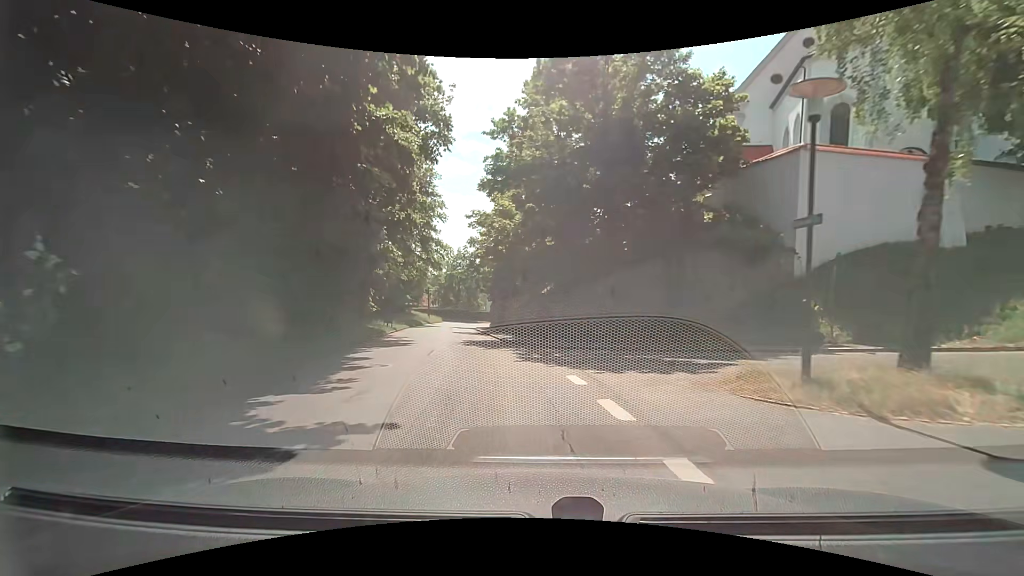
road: tertiary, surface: asphalt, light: Day
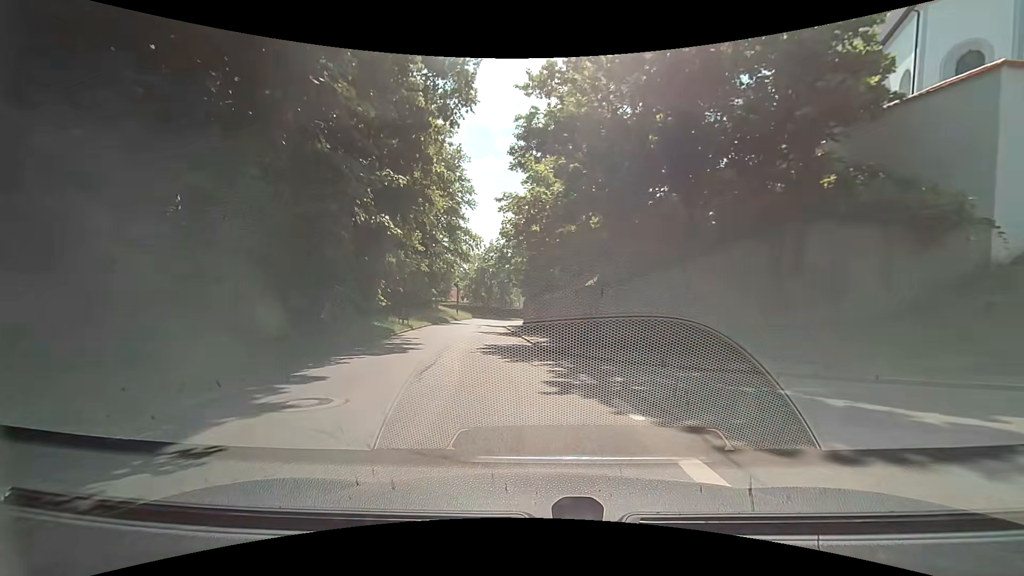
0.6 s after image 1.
(-0.3, +5.8) m; -5°
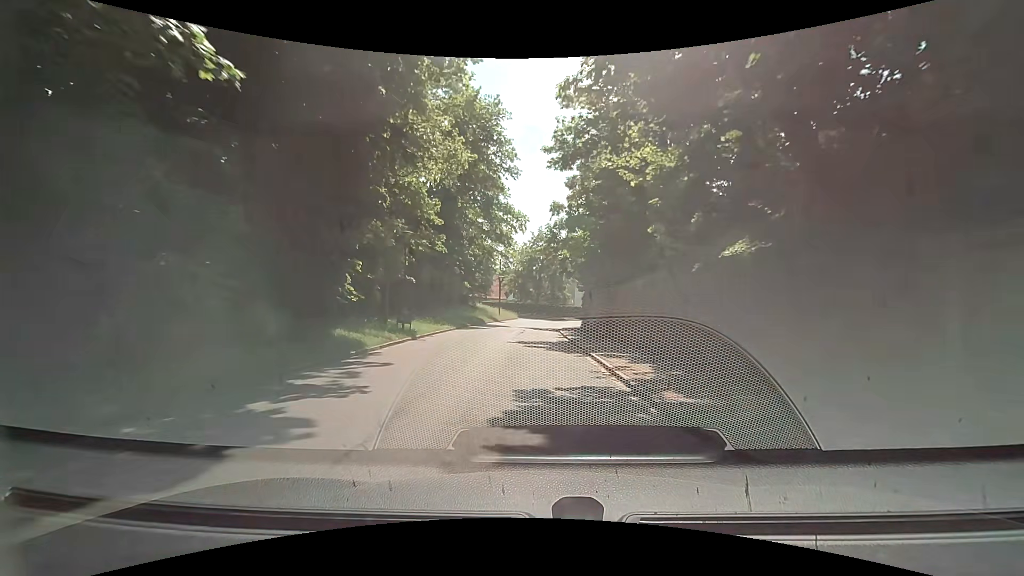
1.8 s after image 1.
(-0.6, +12.1) m; -5°
(0, +10) (0, +20) (0, +30) (0, +40) (+1, +50) (+4, +59) (+9, +68) (+15, +76) (+23, +83) (+31, +88) m
